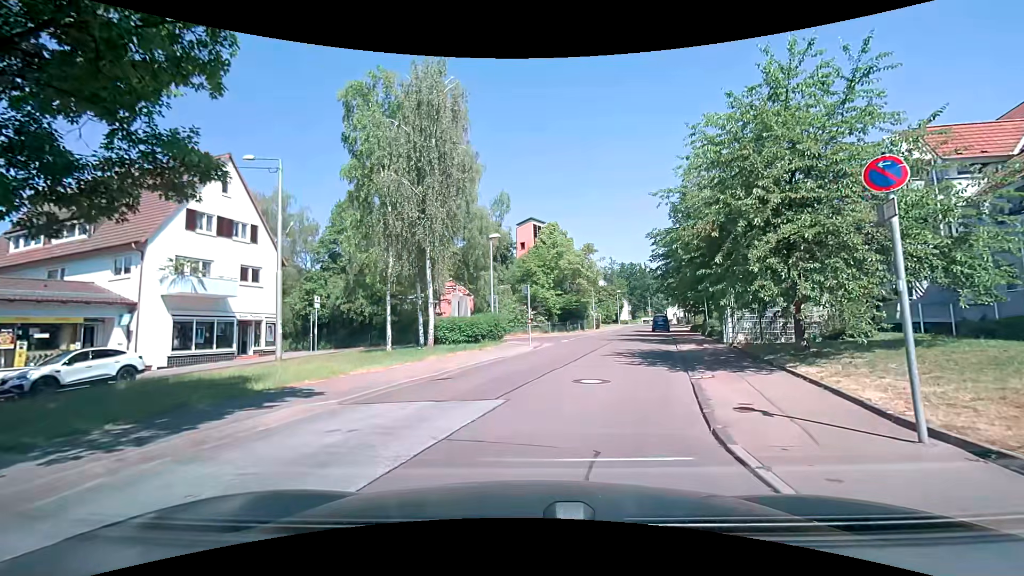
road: residential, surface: asphalt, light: Day
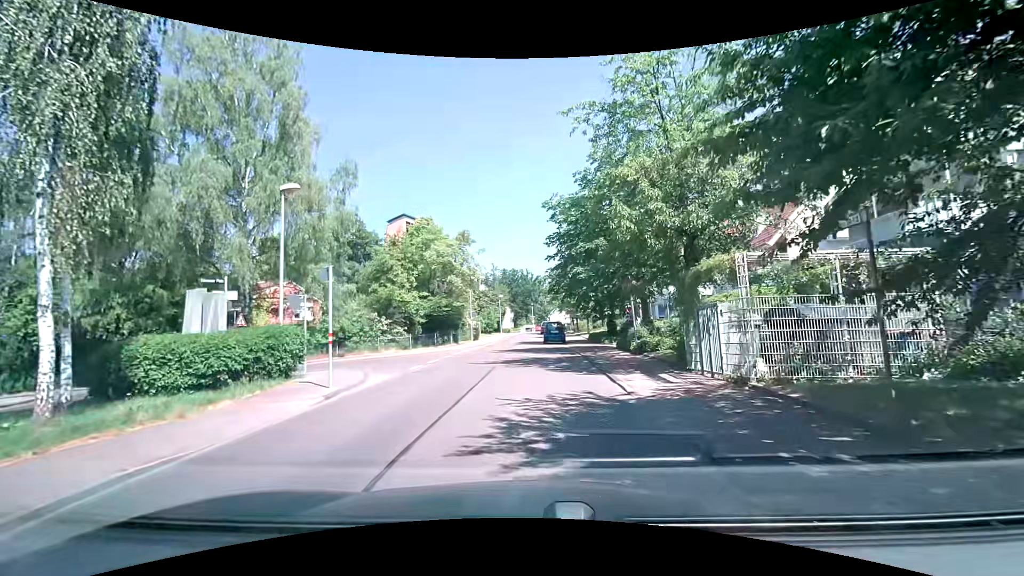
(+1.4, +11.8) m; +13°
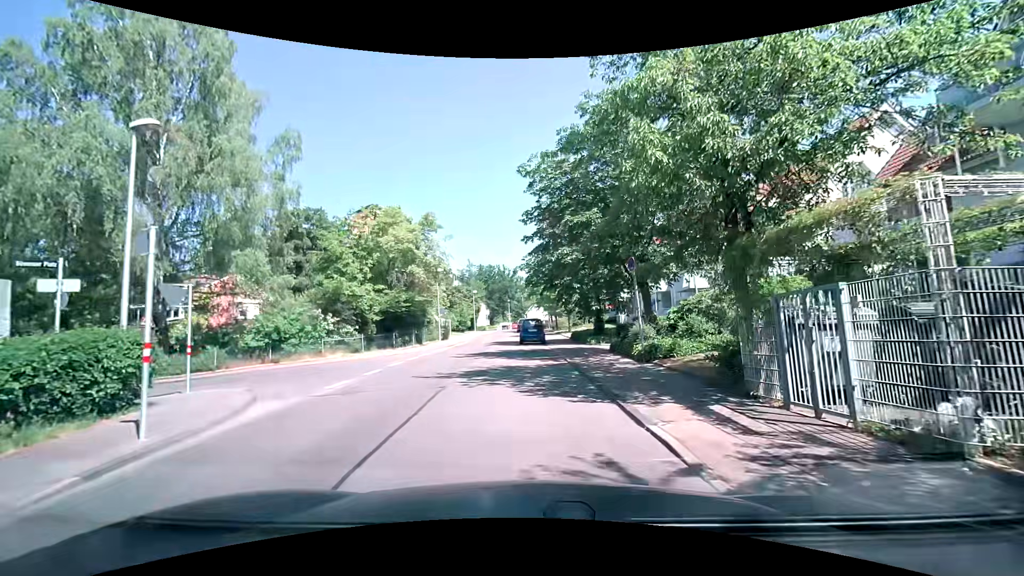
(+0.2, +5.0) m; +4°
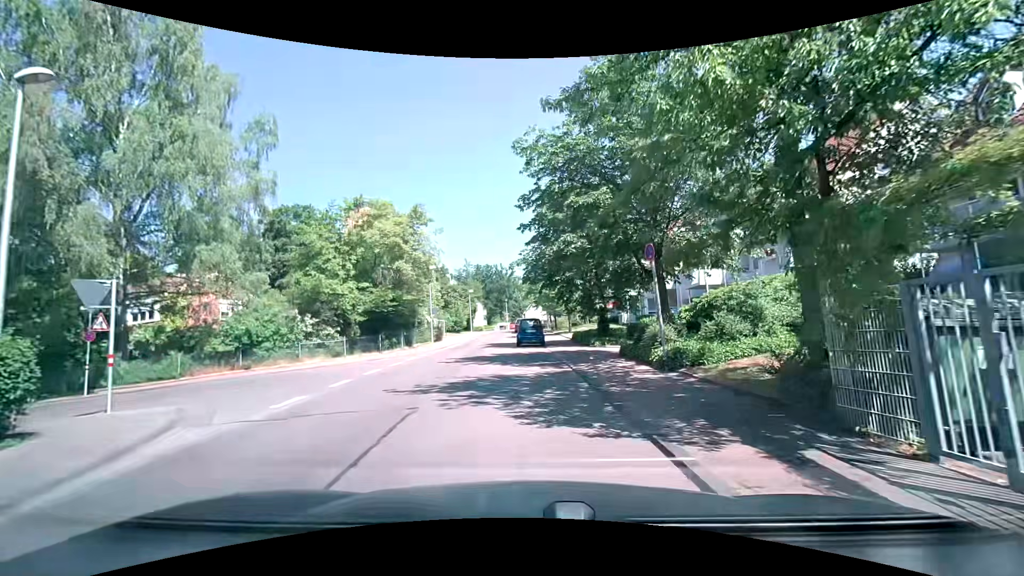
(0.0, +2.5) m; -2°
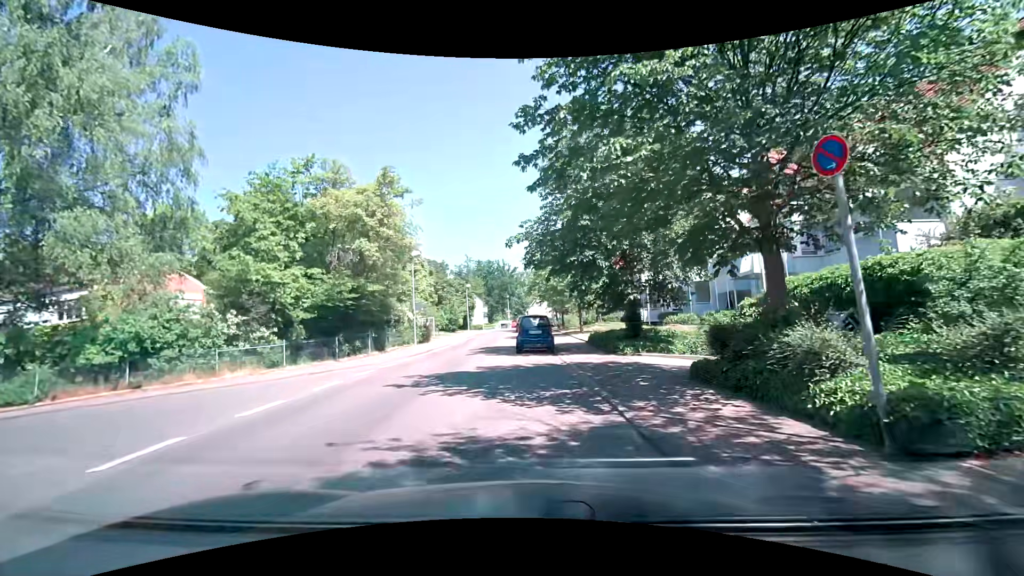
(+0.2, +6.9) m; +1°
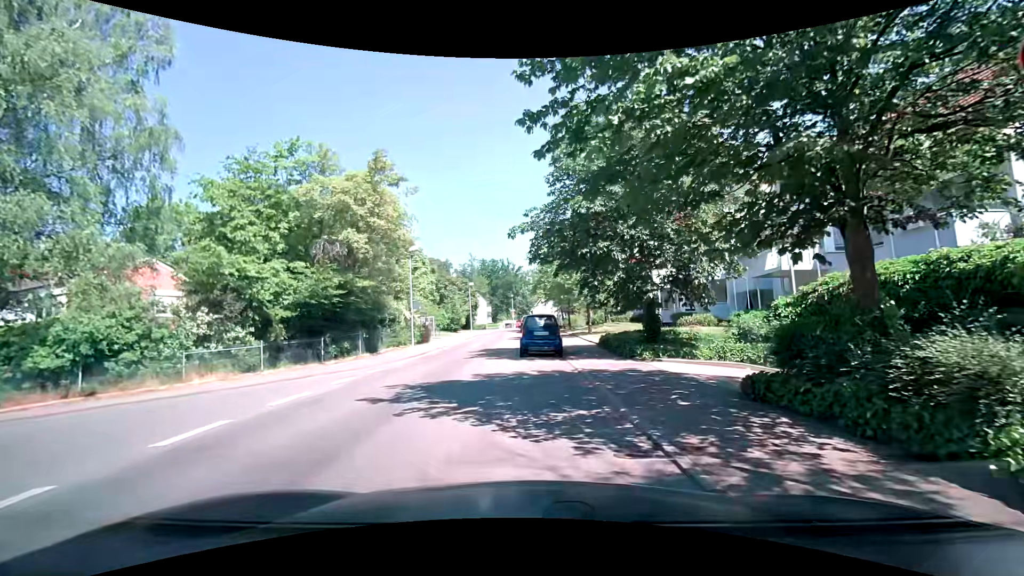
(0.0, +2.1) m; +1°
